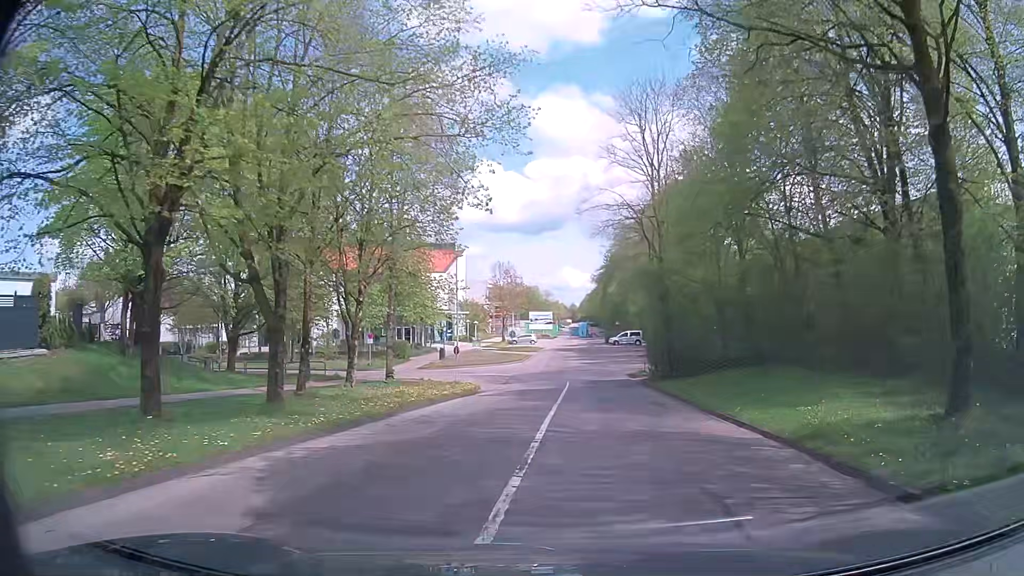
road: residential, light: Day
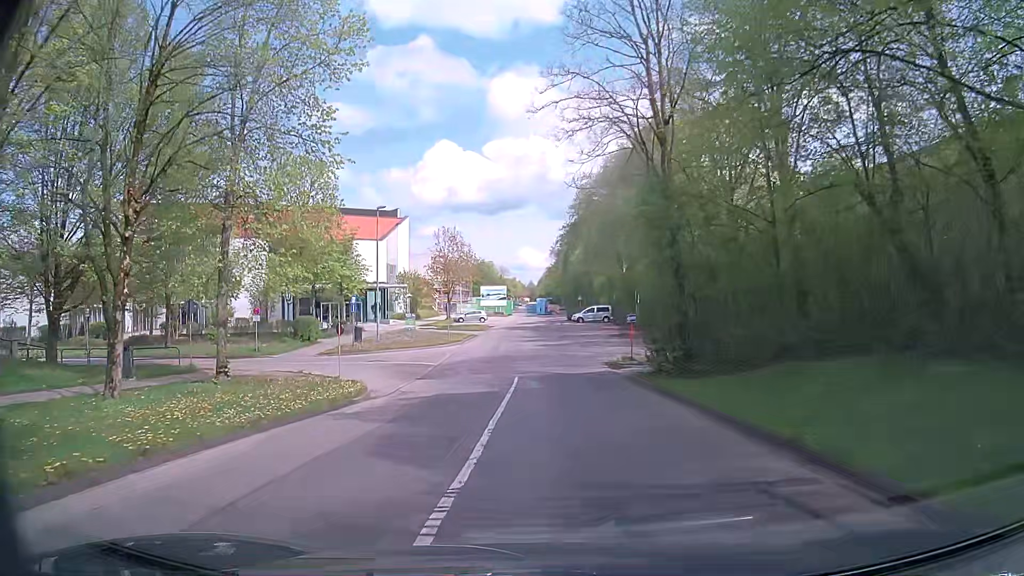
(+0.8, +13.7) m; +4°
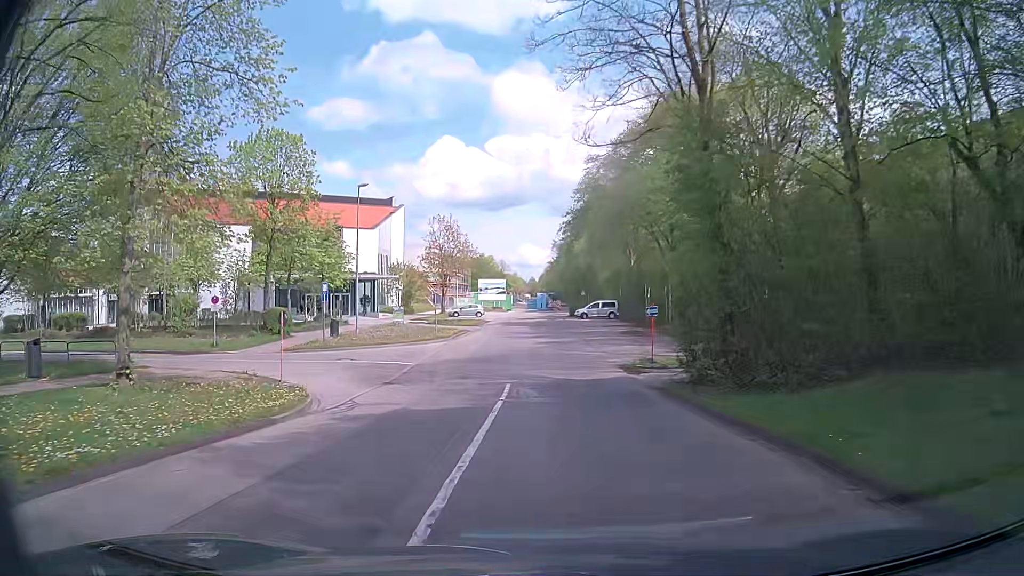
(0.0, +5.3) m; +1°
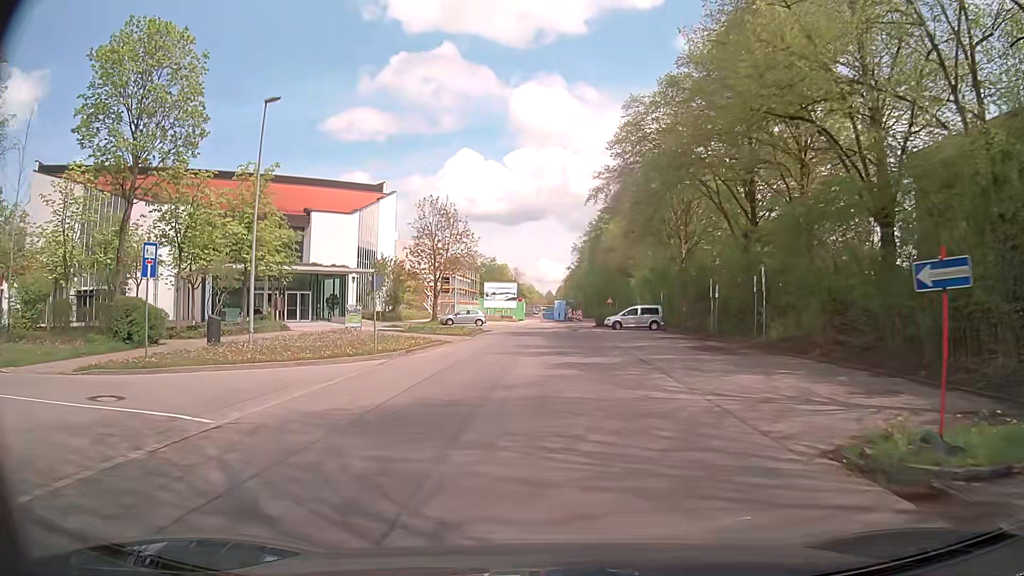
(-0.4, +16.9) m; -2°
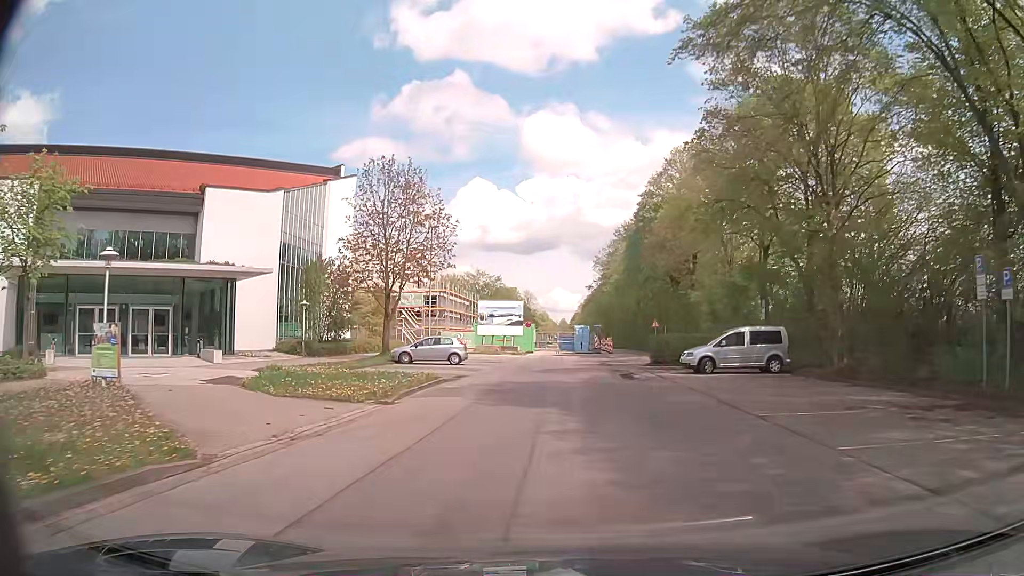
(-0.3, +23.9) m; -1°
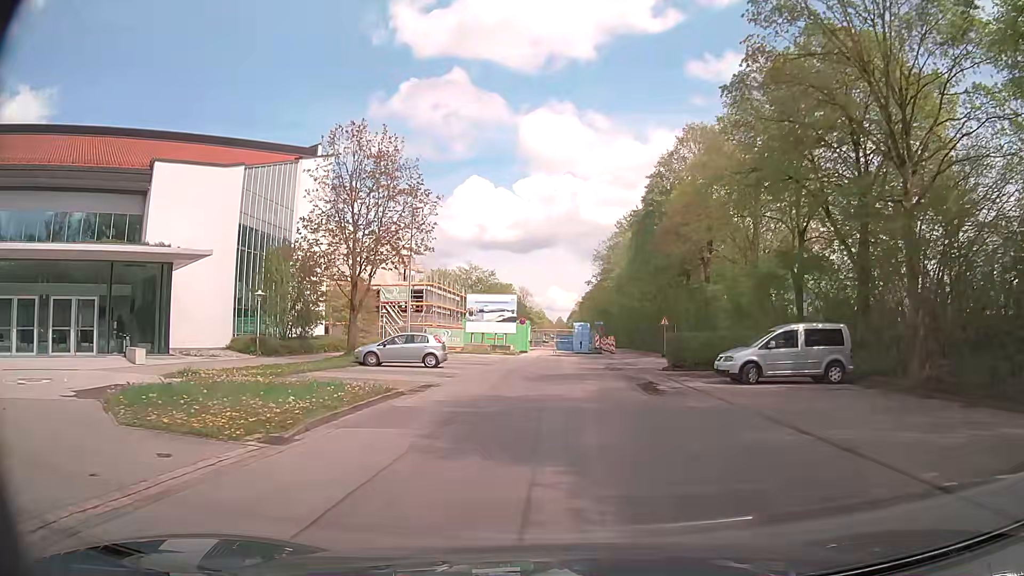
(0.0, +6.1) m; -1°
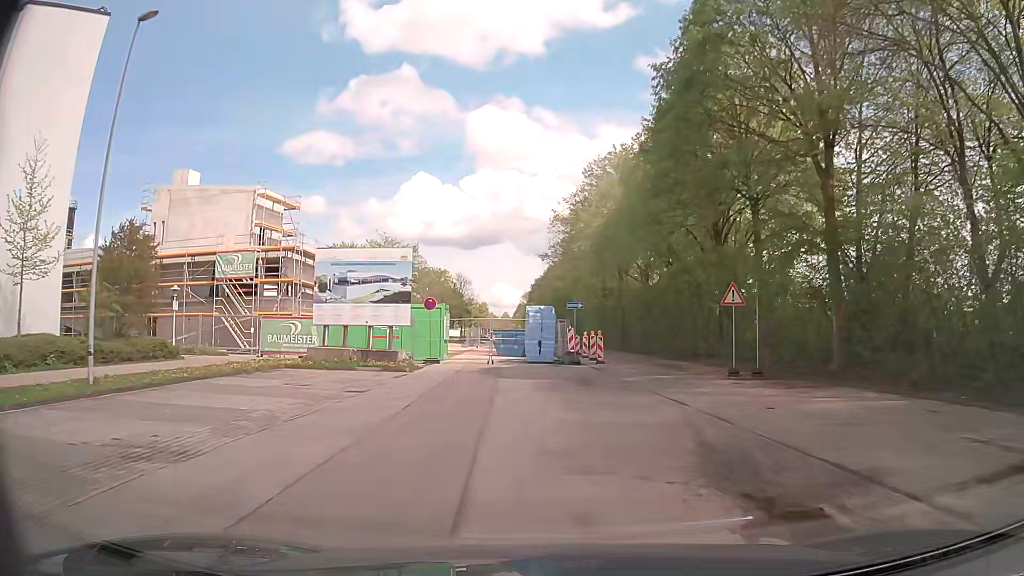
(+1.2, +27.5) m; +5°
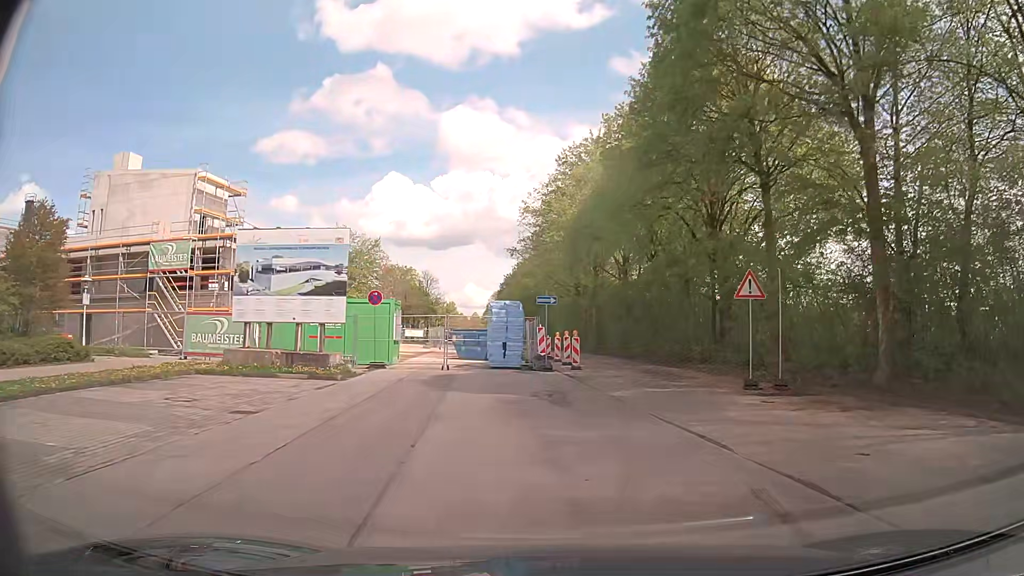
(+0.1, +4.9) m; +3°
(+1, +10) (+2, +20) (+3, +30) (+3, +40) (+2, +50) (-1, +59) (-5, +68) (-8, +78) (-9, +88) (-9, +98) m
